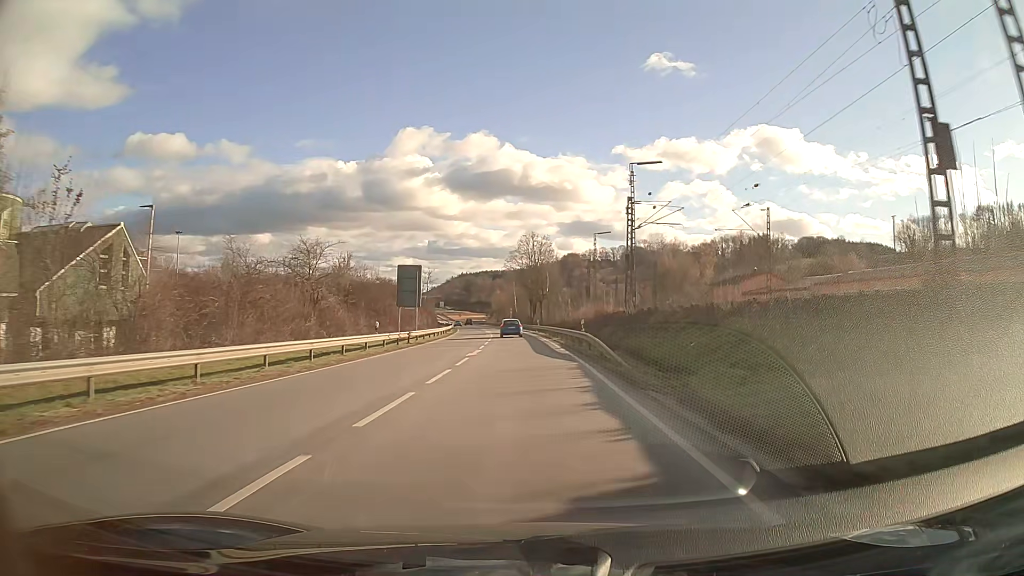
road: primary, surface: asphalt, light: Day
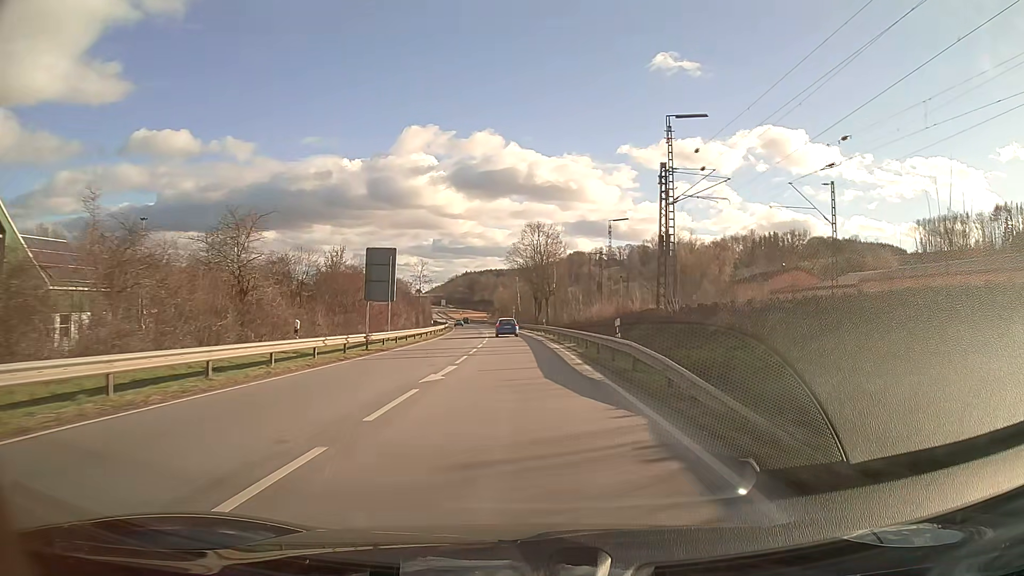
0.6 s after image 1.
(0.0, +11.6) m; 0°
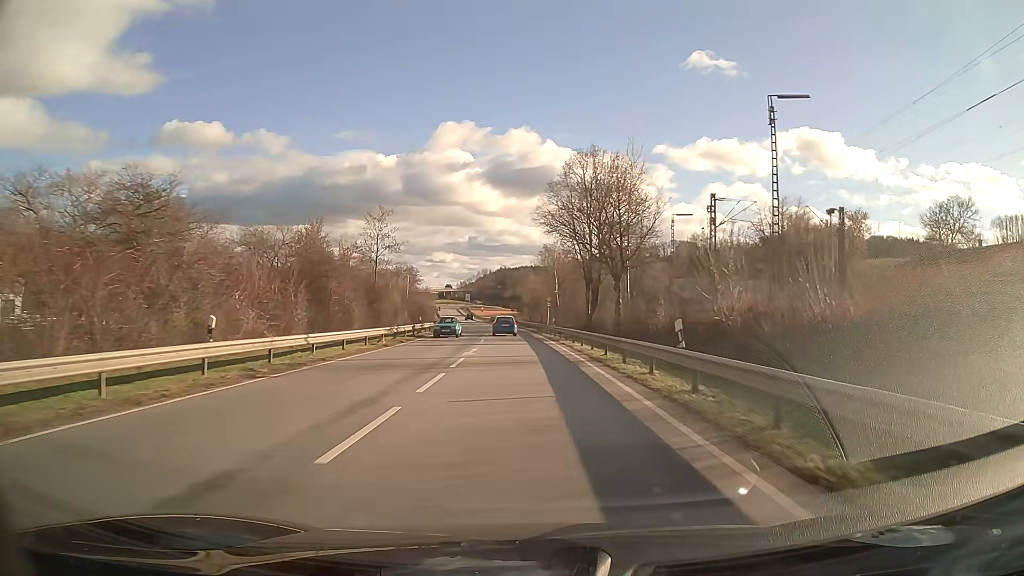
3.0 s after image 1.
(-1.1, +45.0) m; -3°
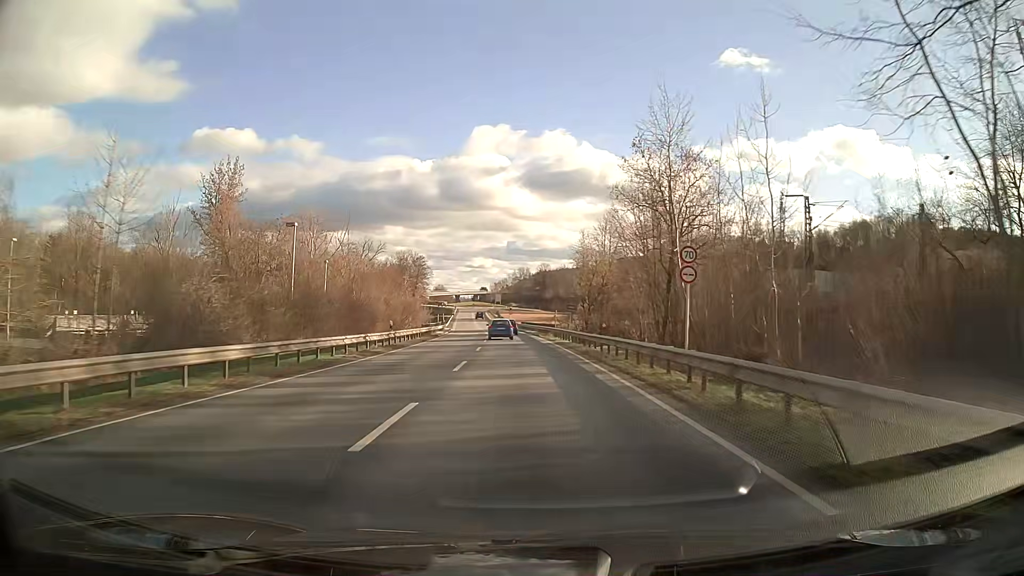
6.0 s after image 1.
(-1.7, +53.9) m; -3°
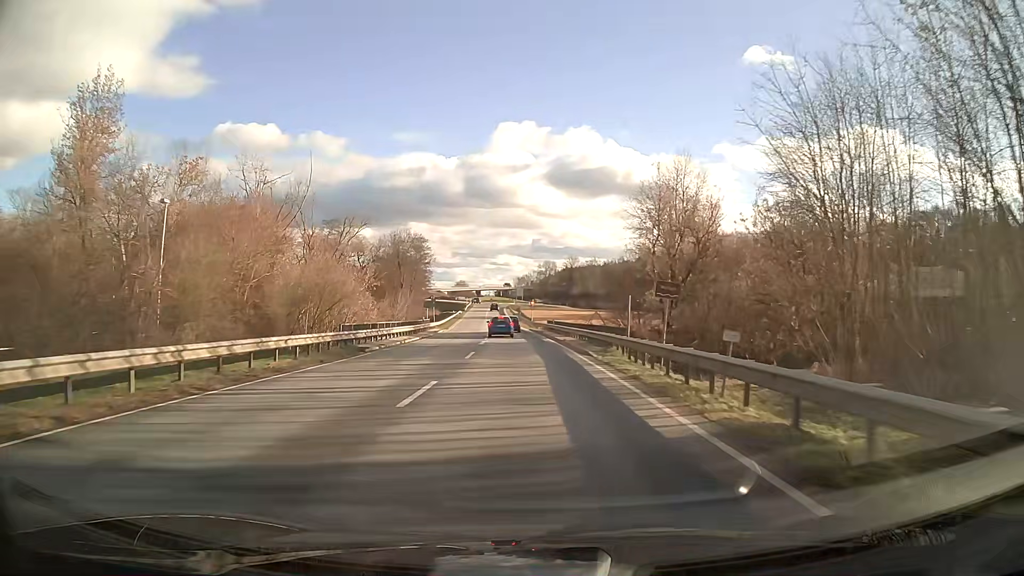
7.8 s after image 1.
(-0.5, +31.9) m; -2°
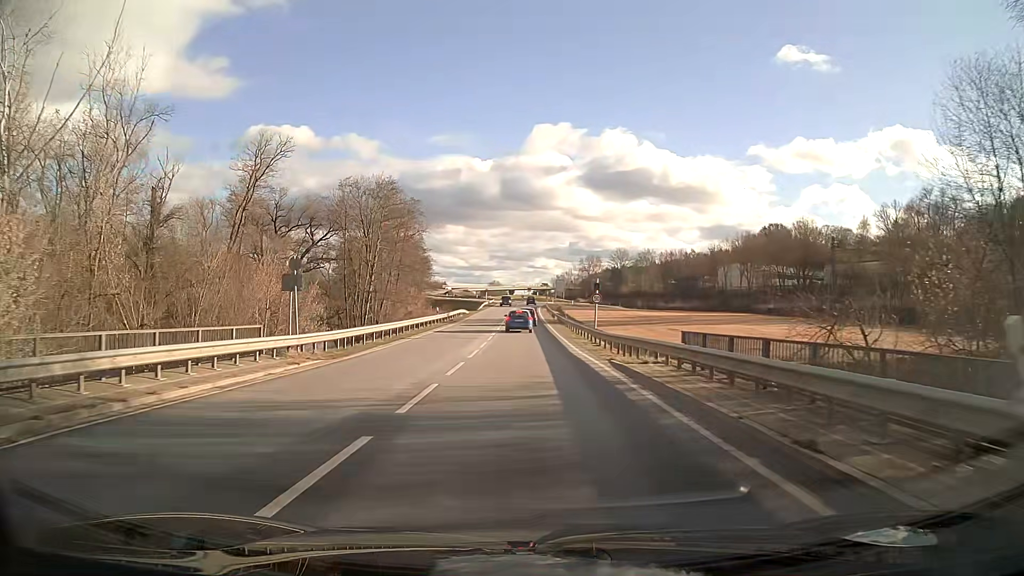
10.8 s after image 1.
(-1.4, +49.1) m; -3°
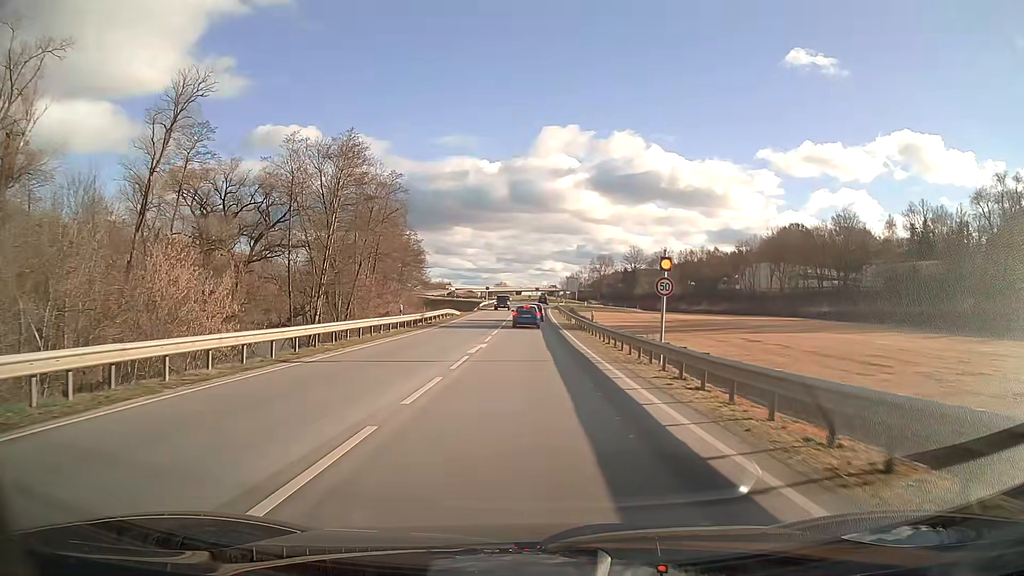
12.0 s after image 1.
(-0.1, +17.6) m; 0°
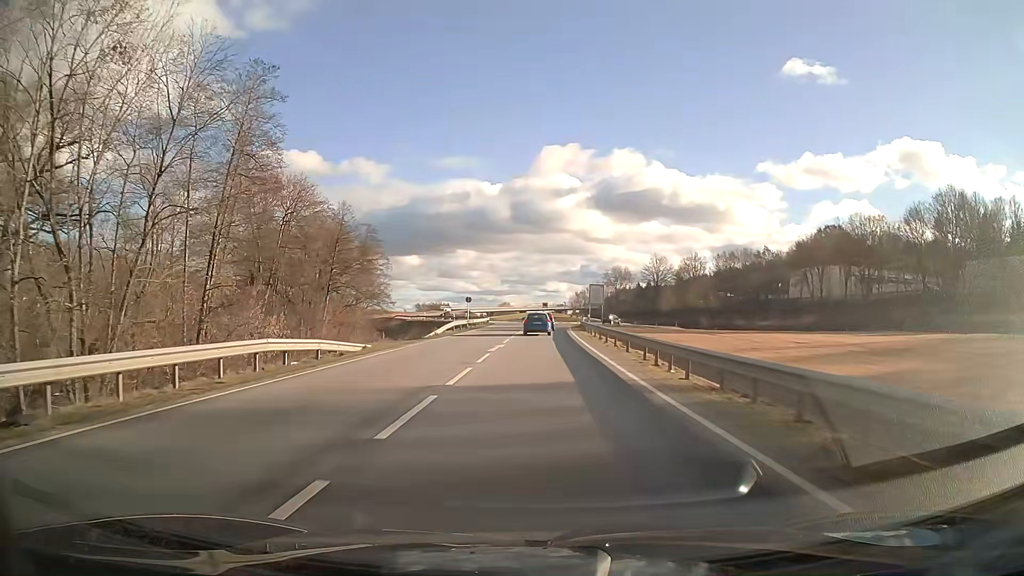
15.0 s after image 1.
(-0.4, +38.5) m; -1°
